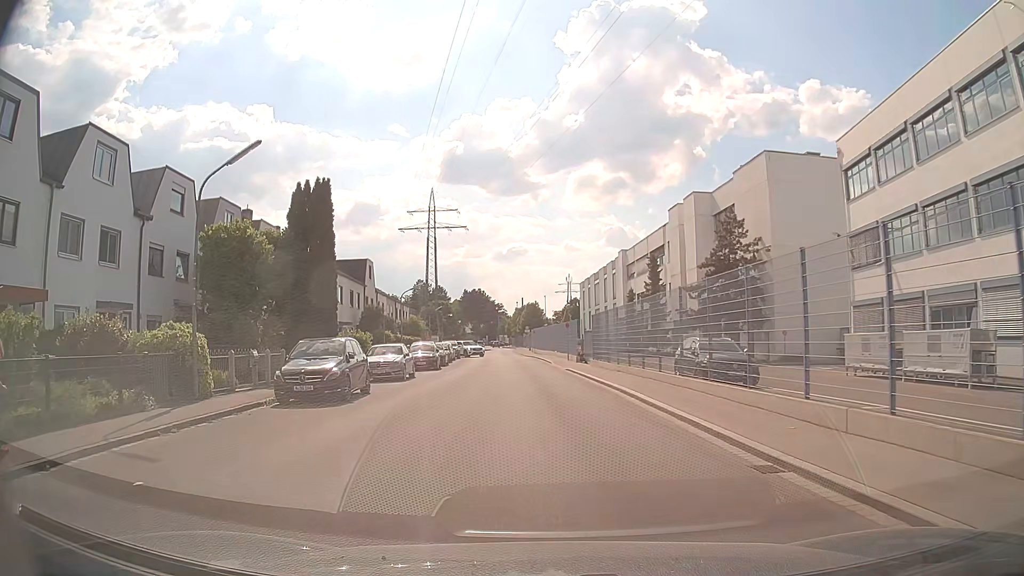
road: residential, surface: asphalt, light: Day
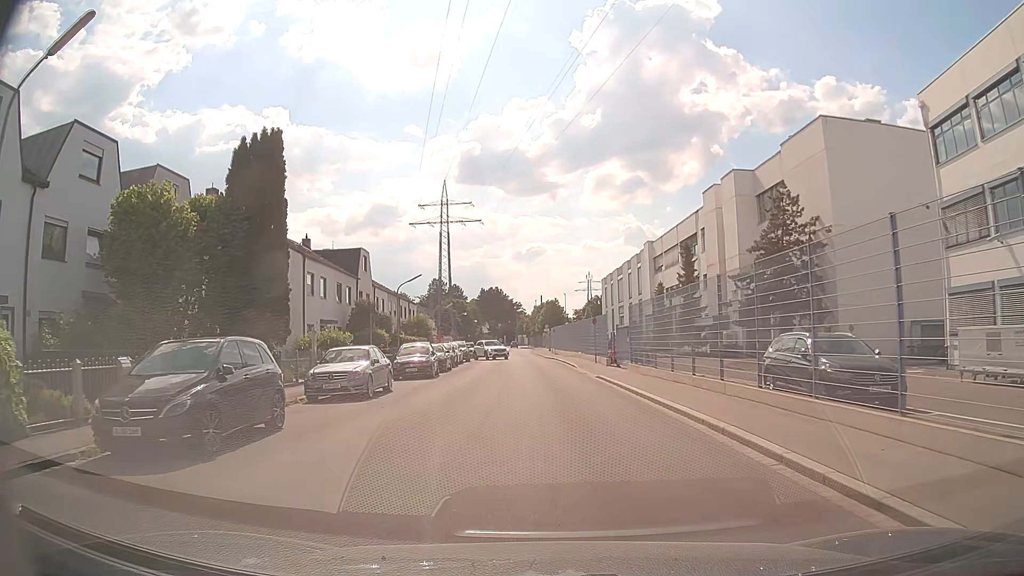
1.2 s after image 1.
(0.0, +8.0) m; 0°
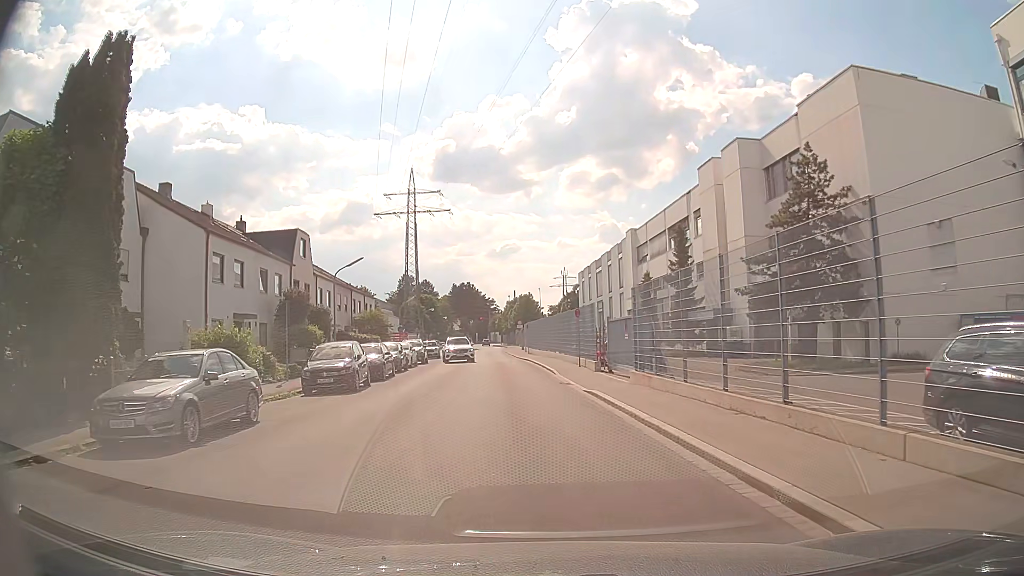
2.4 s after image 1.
(+0.1, +8.4) m; +2°
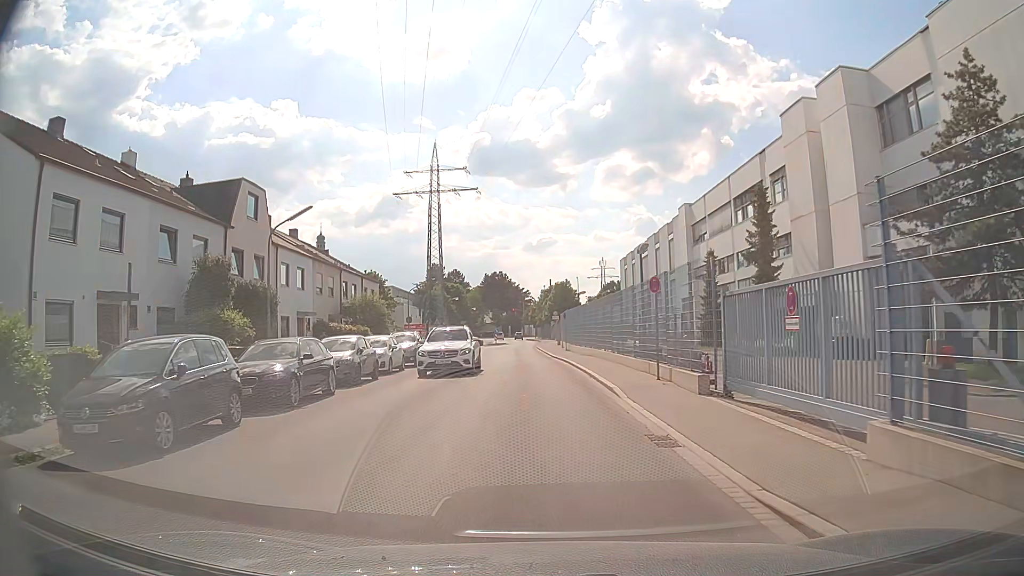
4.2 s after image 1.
(-0.4, +13.0) m; -4°
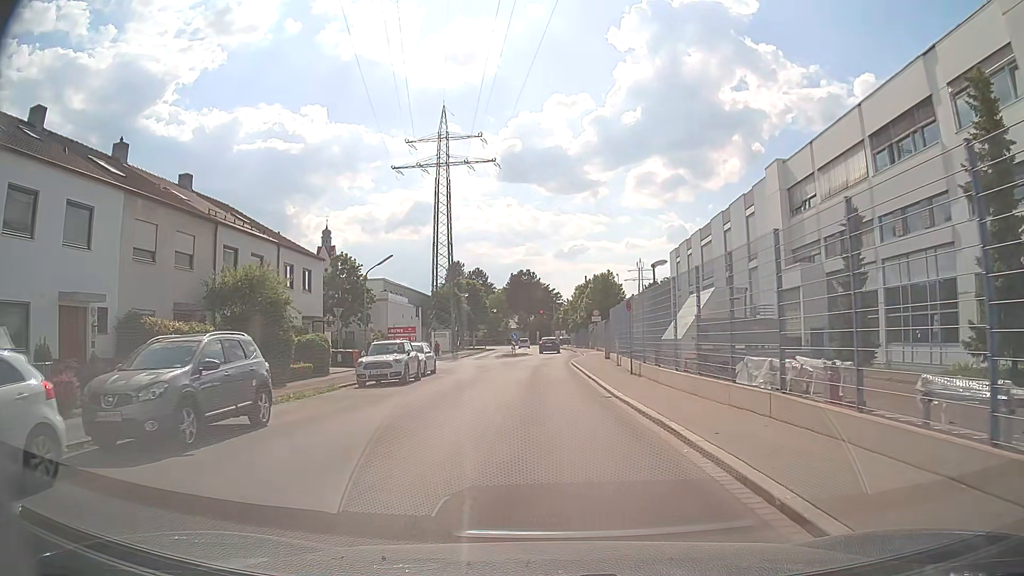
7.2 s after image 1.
(-0.3, +22.5) m; -2°
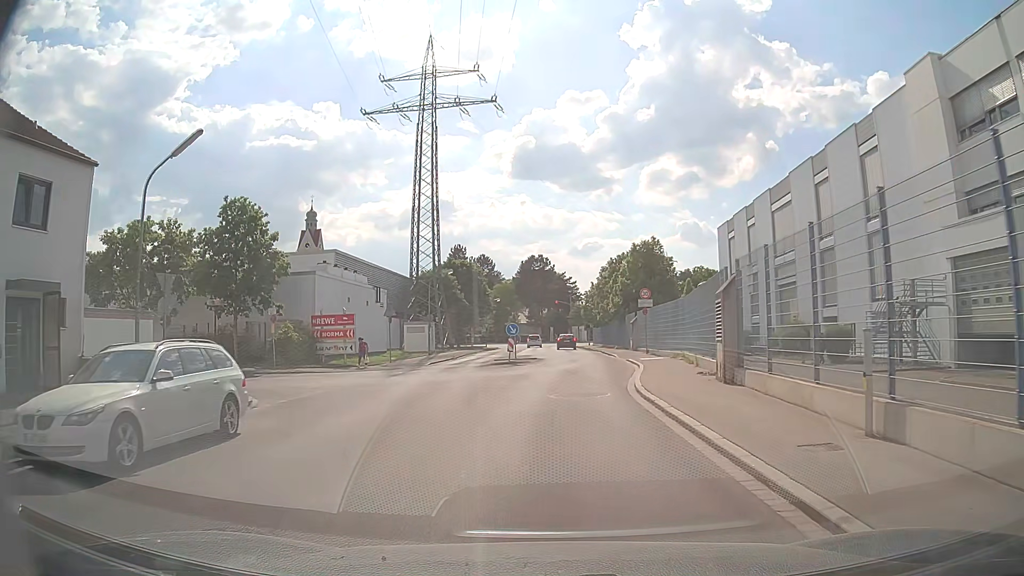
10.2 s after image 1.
(-0.3, +22.6) m; -1°
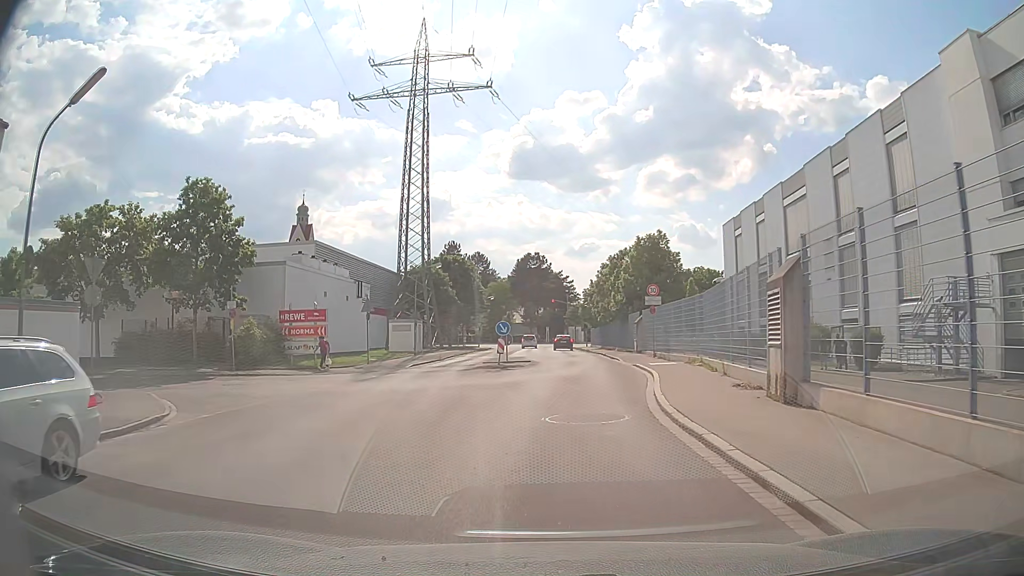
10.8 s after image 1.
(0.0, +4.1) m; 0°
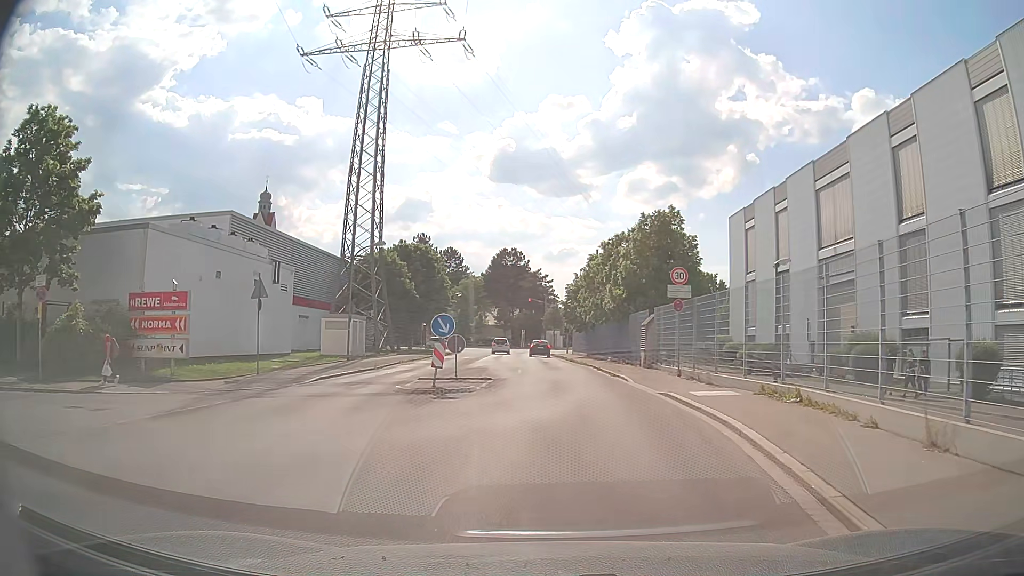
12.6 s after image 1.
(+0.1, +11.5) m; +2°
